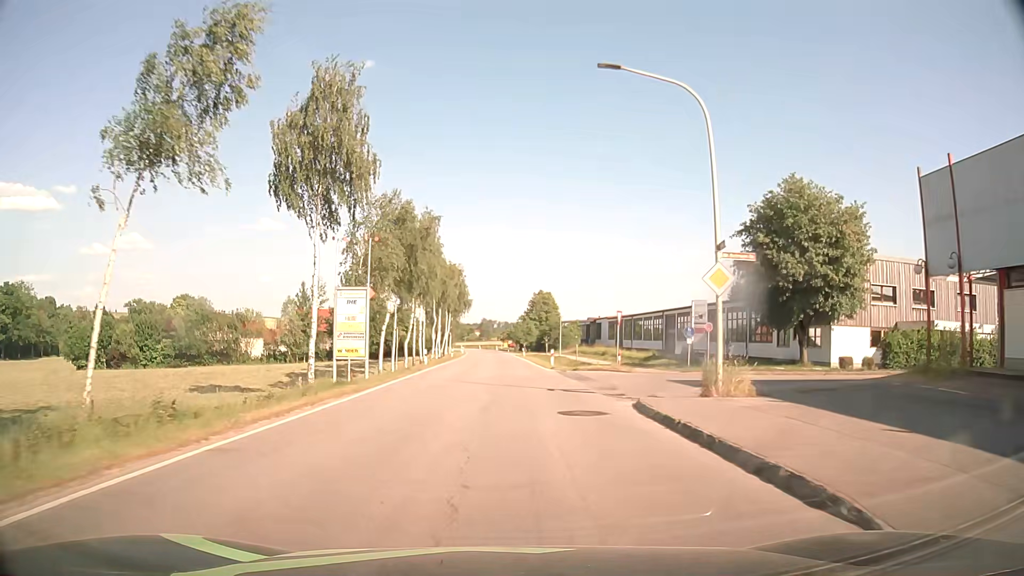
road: secondary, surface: asphalt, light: Day
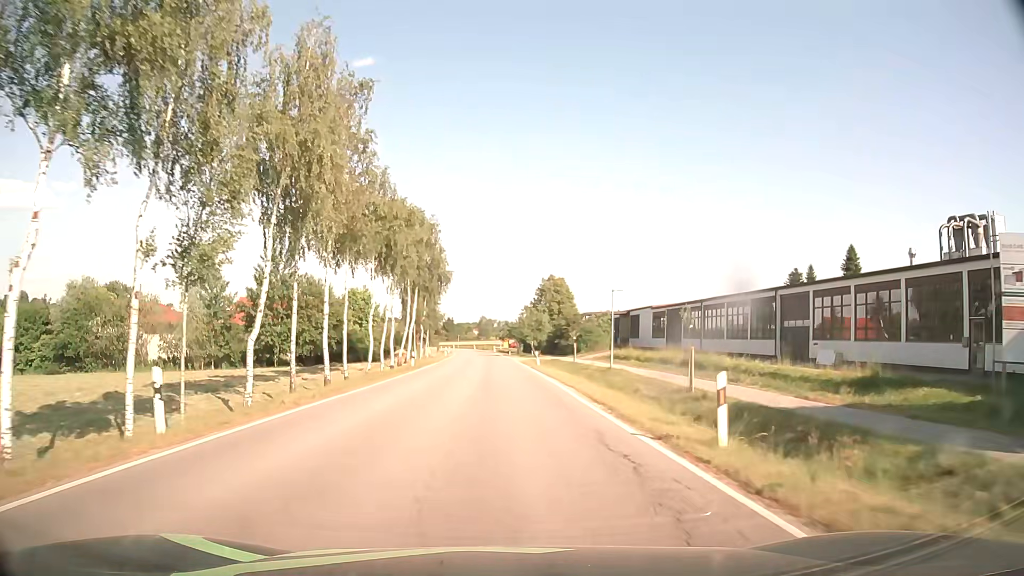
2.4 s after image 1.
(0.0, +33.3) m; -1°
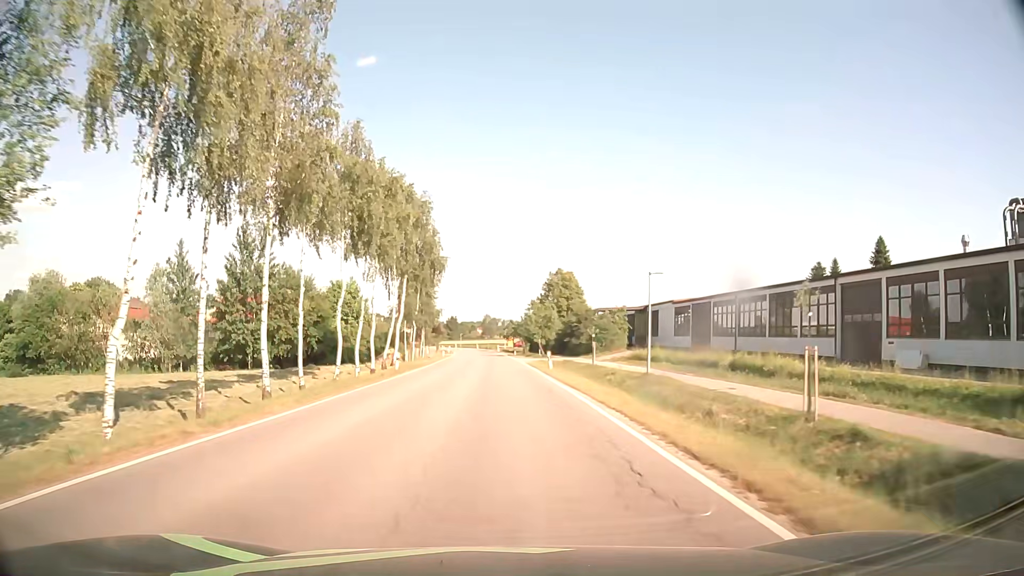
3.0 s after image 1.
(+0.1, +8.3) m; 0°
(0, +10) (0, +20) (0, +30) (0, +40) (-1, +50) (-1, +60) (-1, +70) (-2, +80) (-2, +90) (-3, +100) m
